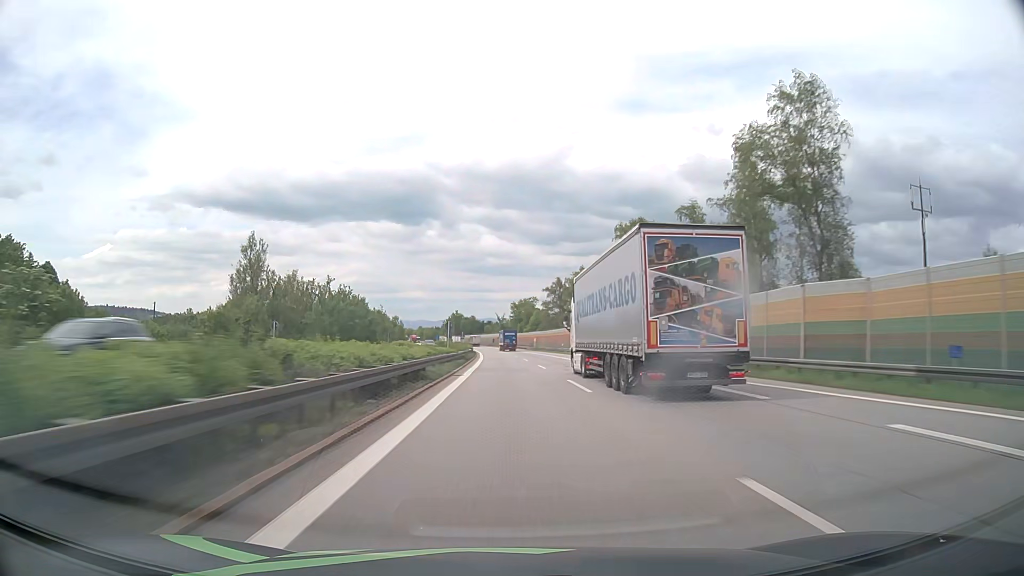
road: motorway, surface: asphalt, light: Day
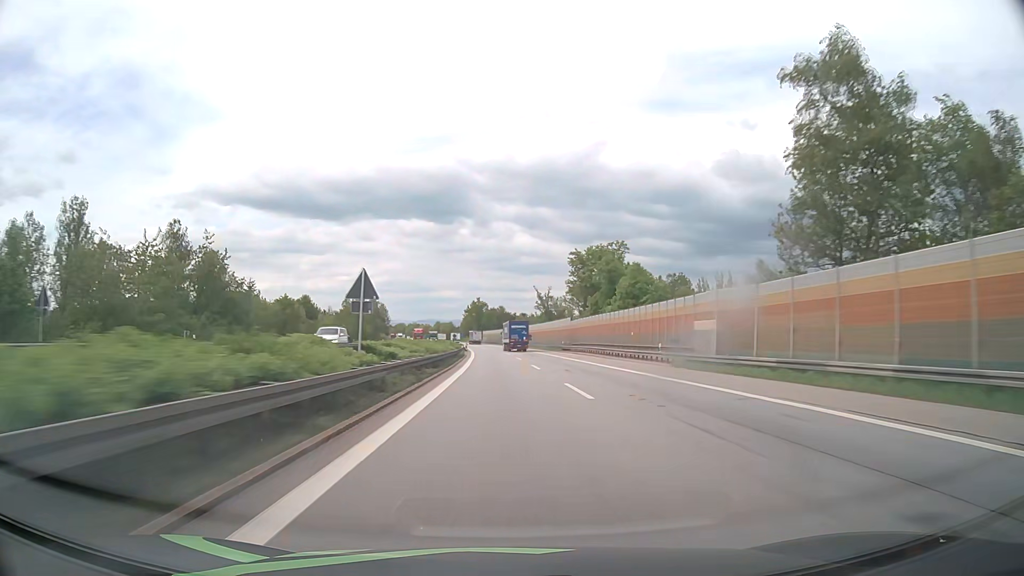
(-2.6, +111.2) m; -3°
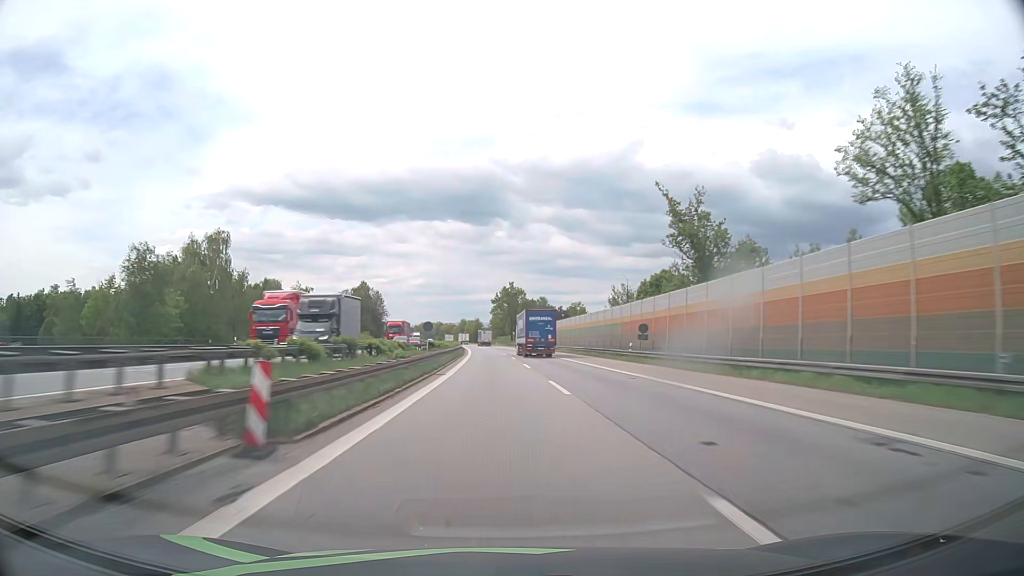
(-2.3, +89.0) m; -3°
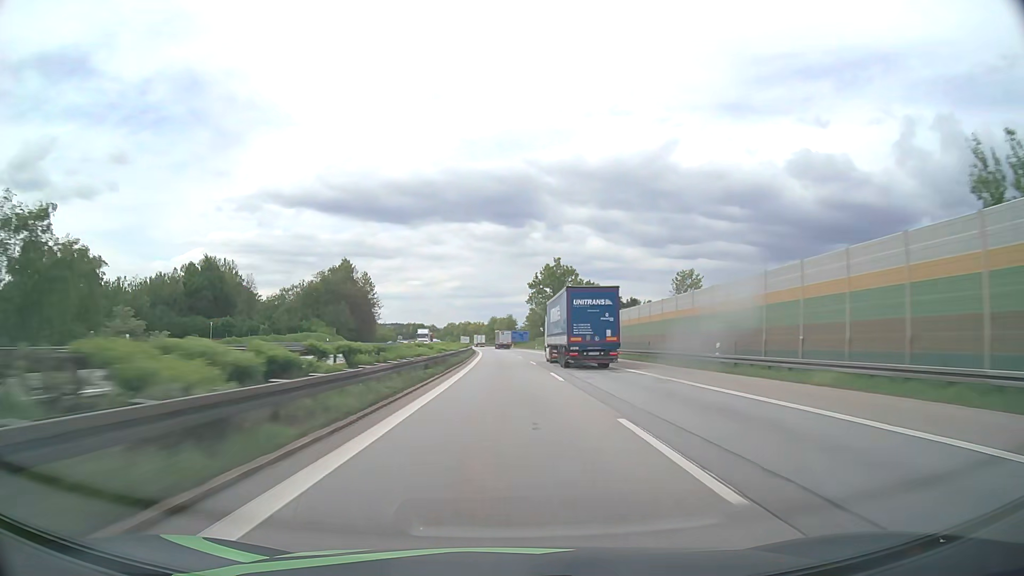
(-1.7, +66.7) m; -3°
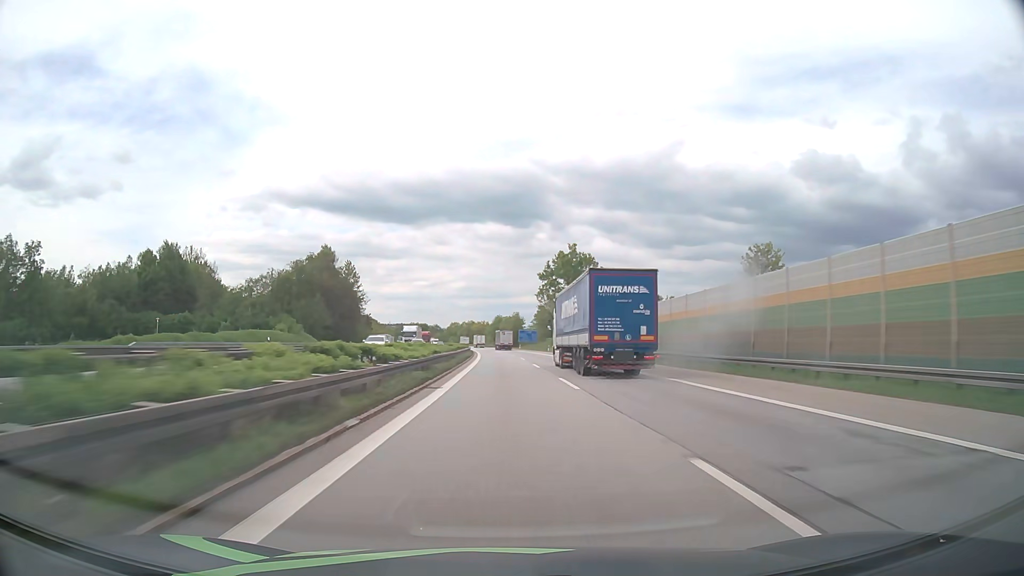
(-0.1, +22.2) m; -1°
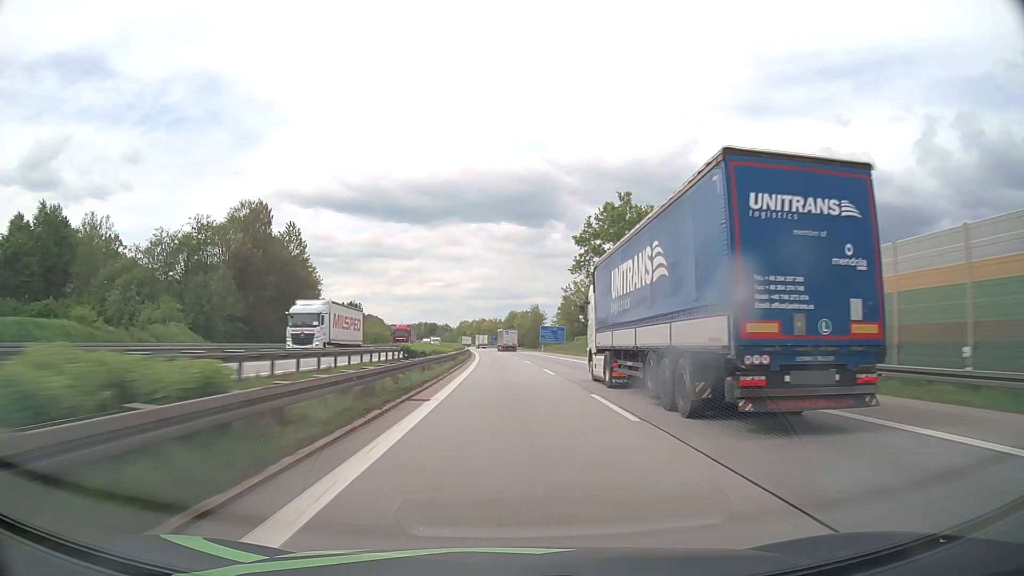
(-0.4, +44.4) m; -1°
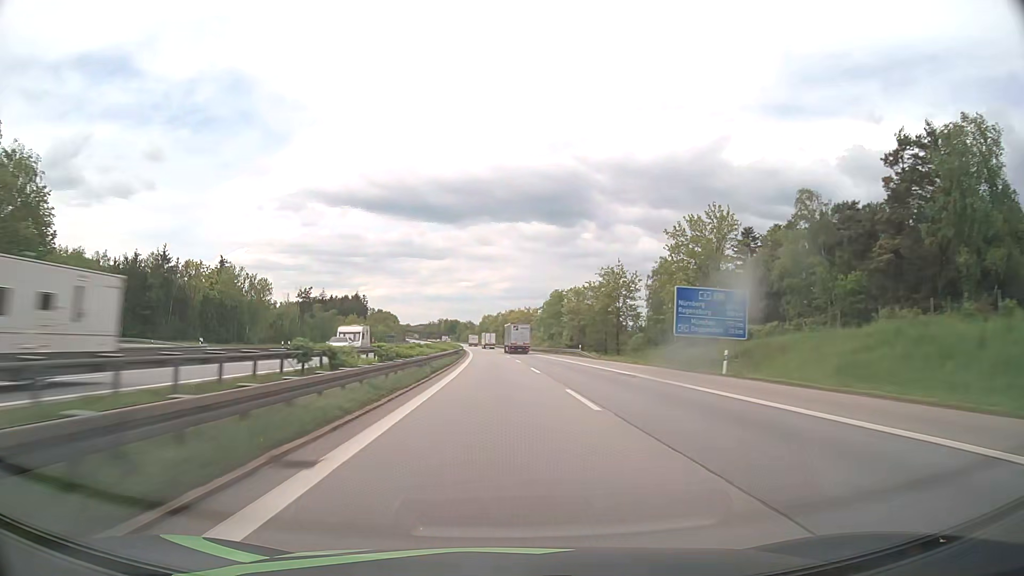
(-2.0, +88.8) m; -3°
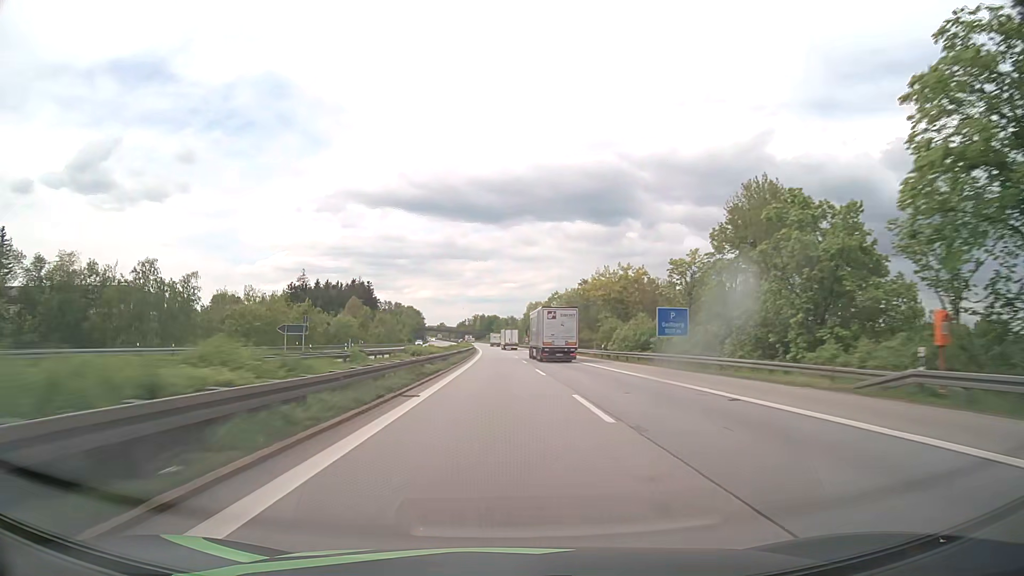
(-3.8, +111.0) m; -4°
(0, +10) (0, +20) (0, +30) (0, +40) (-1, +50) (-1, +60) (-1, +70) (-1, +80) (-2, +90) (-2, +100) m
